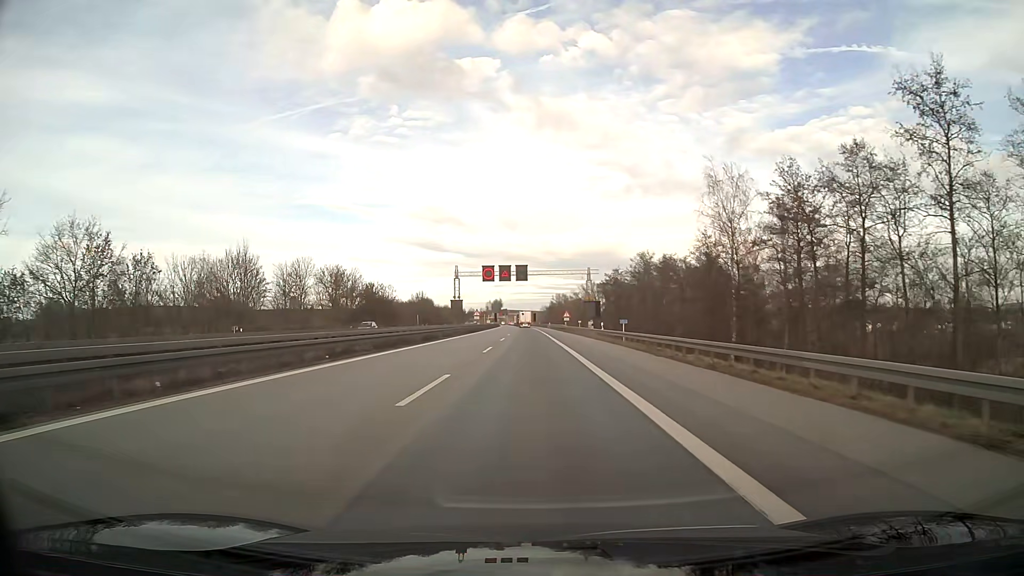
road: motorway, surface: asphalt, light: Day
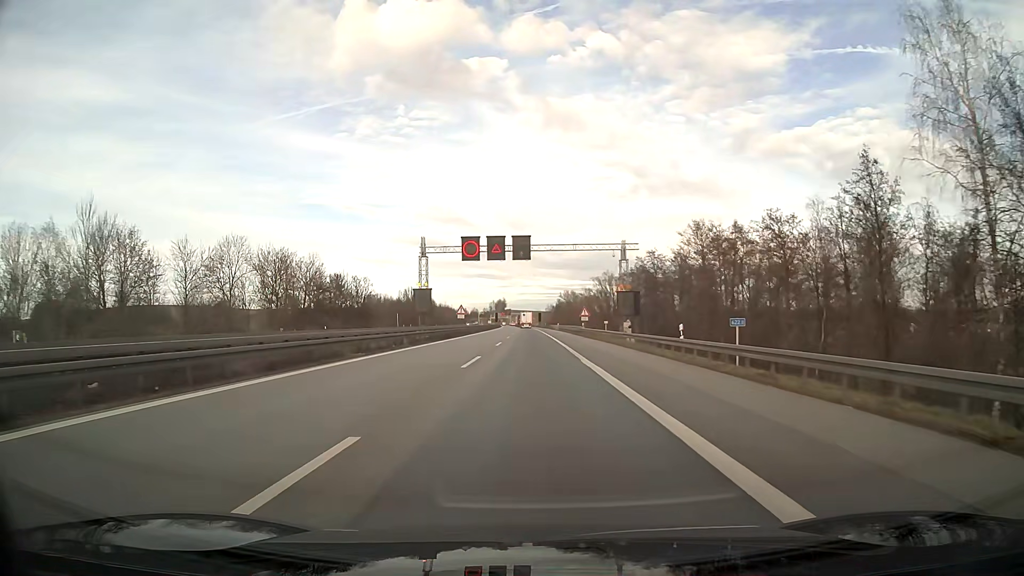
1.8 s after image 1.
(-0.1, +27.5) m; 0°
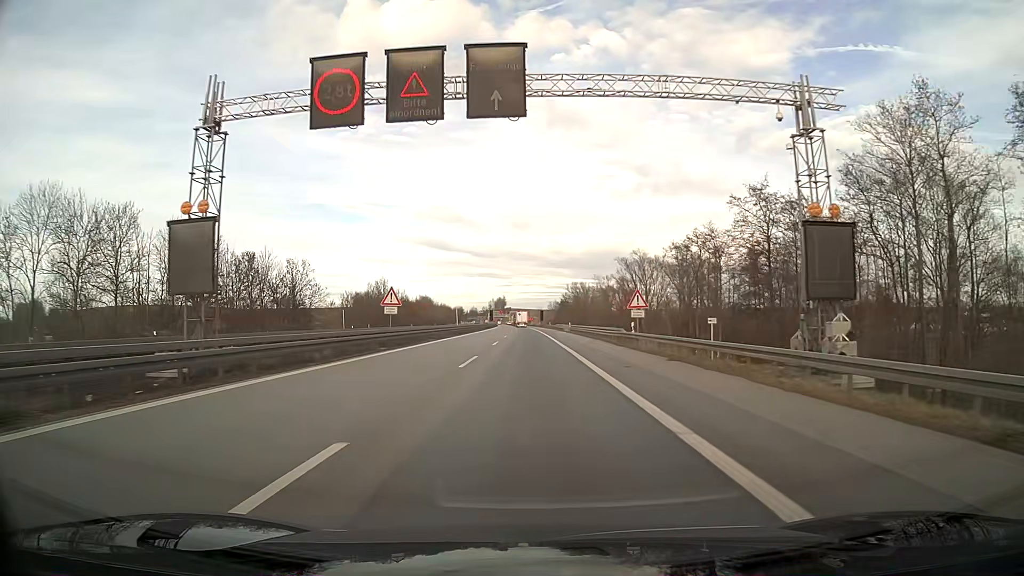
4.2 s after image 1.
(0.0, +36.6) m; 0°
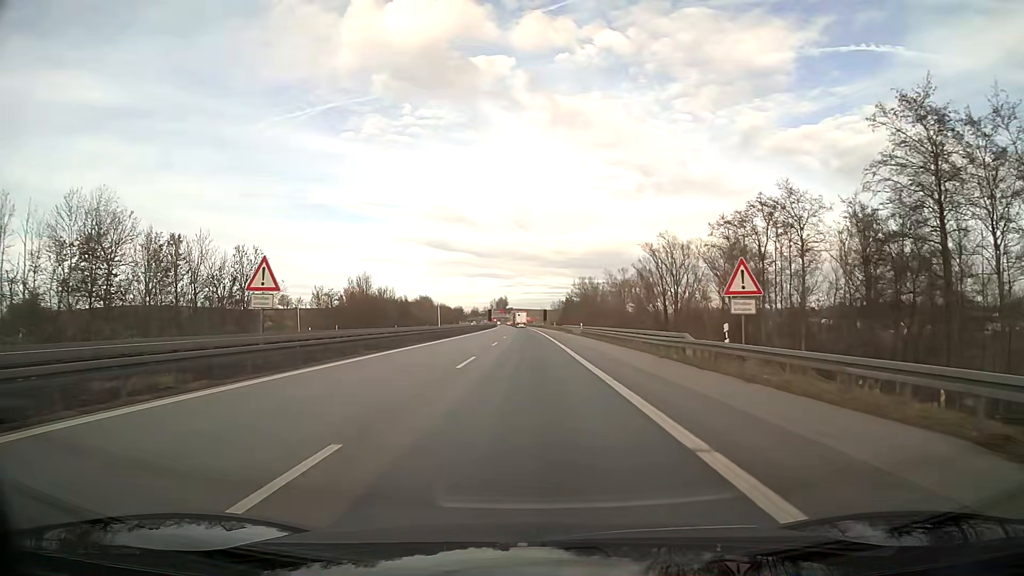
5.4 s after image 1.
(0.0, +18.3) m; 0°
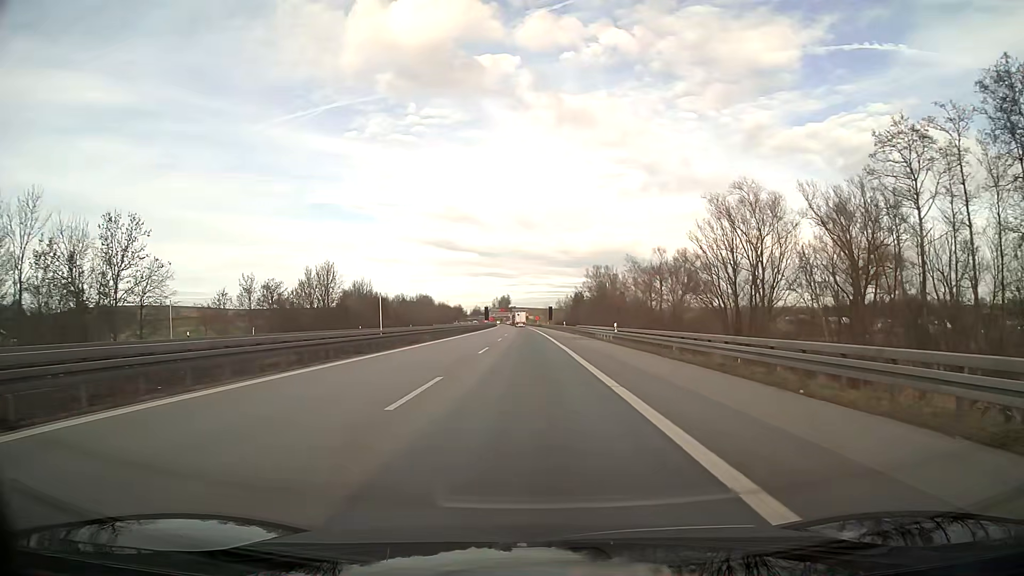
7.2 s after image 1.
(0.0, +27.4) m; 0°
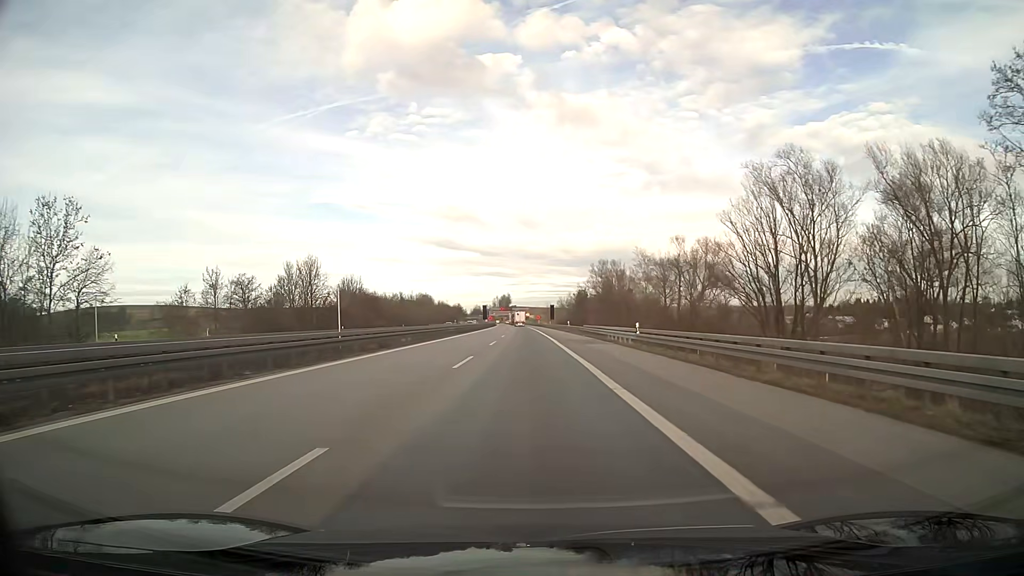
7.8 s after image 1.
(0.0, +9.2) m; 0°
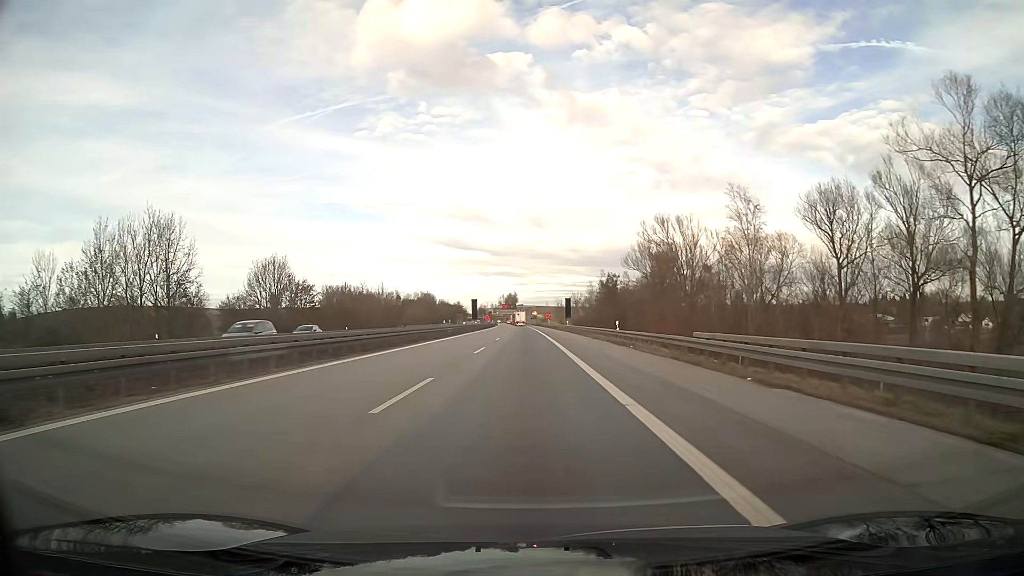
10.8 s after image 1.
(-0.2, +45.7) m; -1°
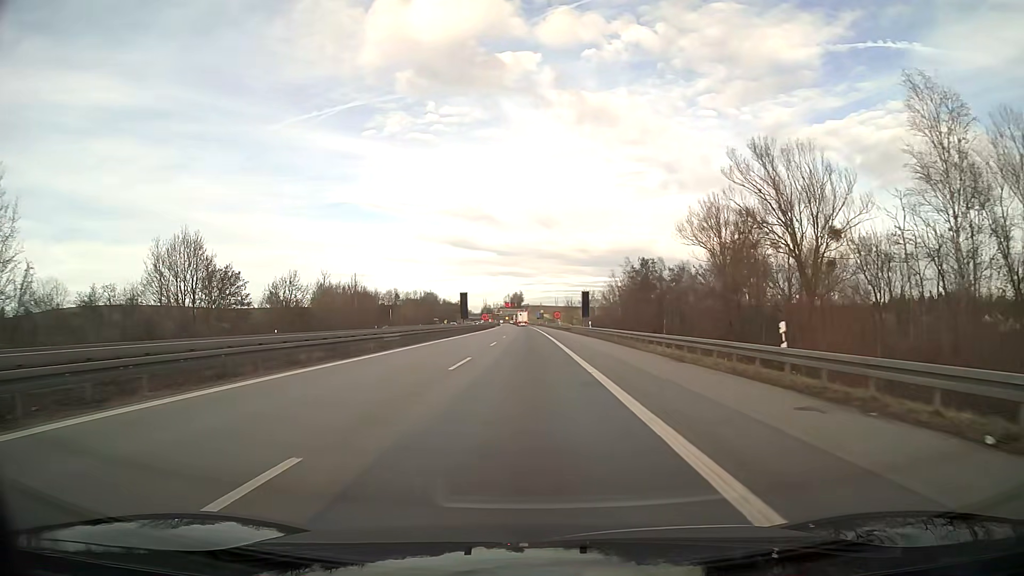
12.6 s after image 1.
(-0.1, +27.5) m; -1°
(0, +10) (0, +20) (0, +30) (0, +40) (0, +50) (0, +60) (-1, +70) (-1, +80) (-1, +90) (-1, +100) m
